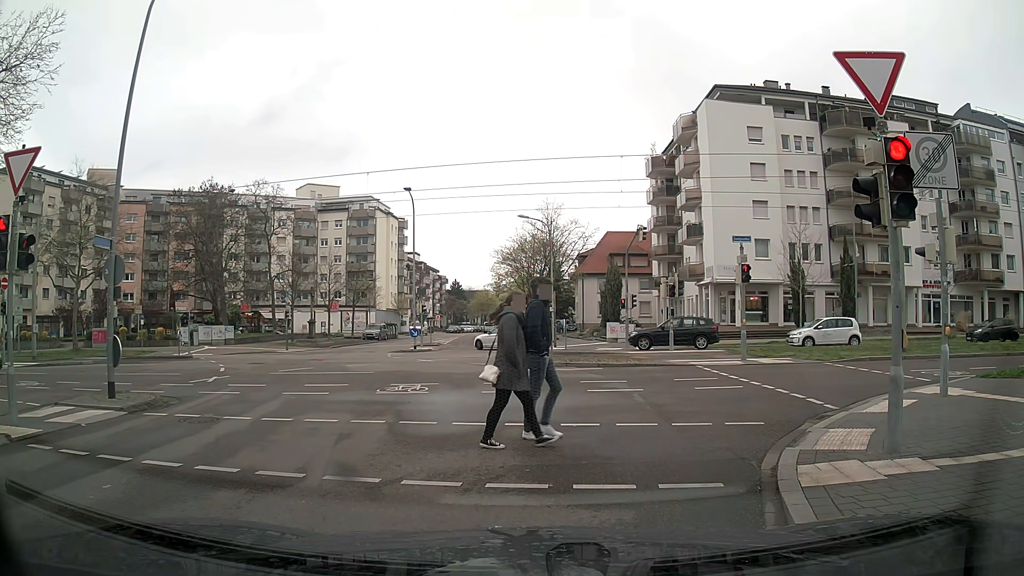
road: residential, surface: asphalt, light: Day
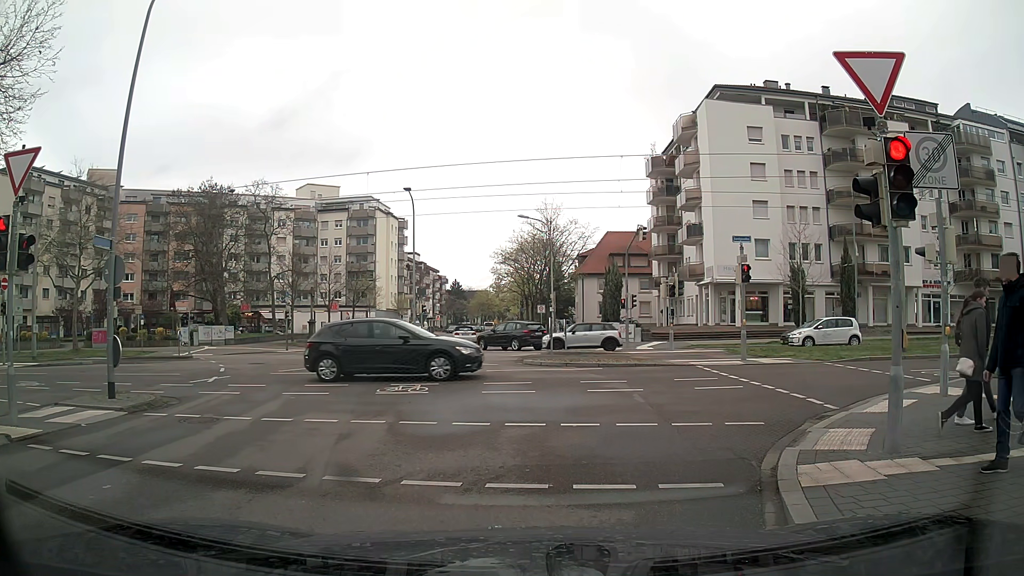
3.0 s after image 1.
(0.0, 0.0) m; 0°
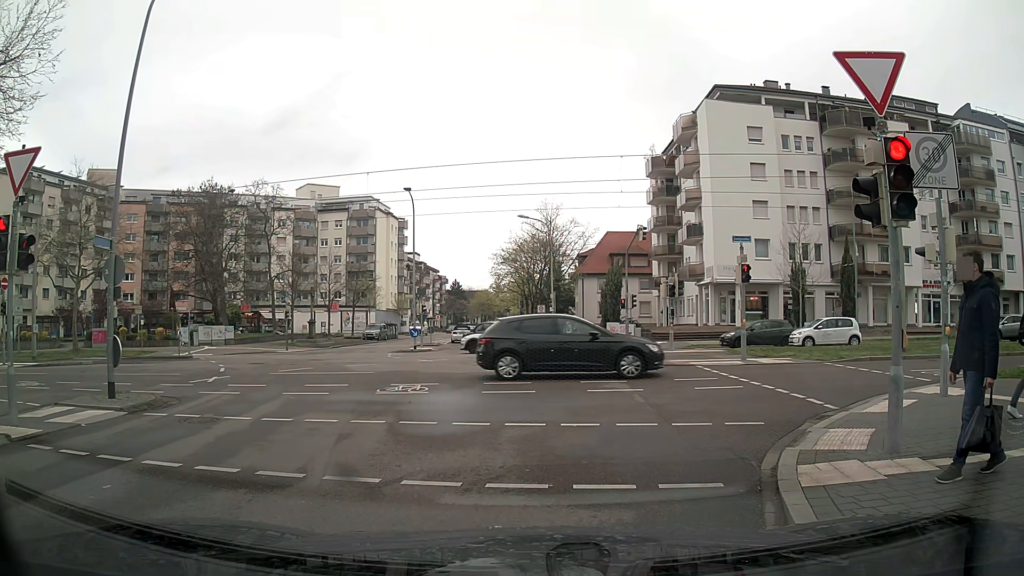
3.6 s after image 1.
(0.0, 0.0) m; 0°
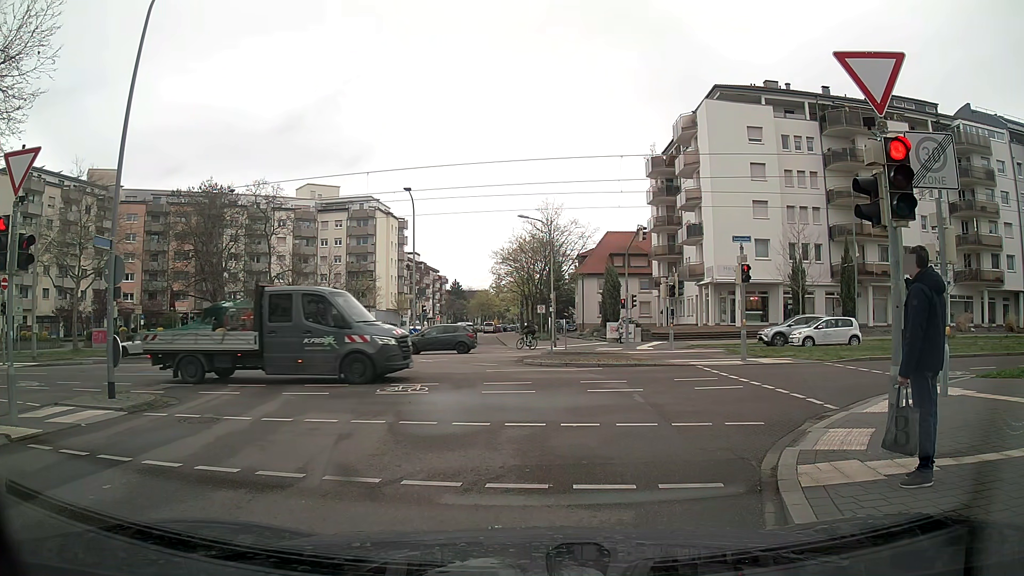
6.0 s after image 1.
(0.0, 0.0) m; 0°
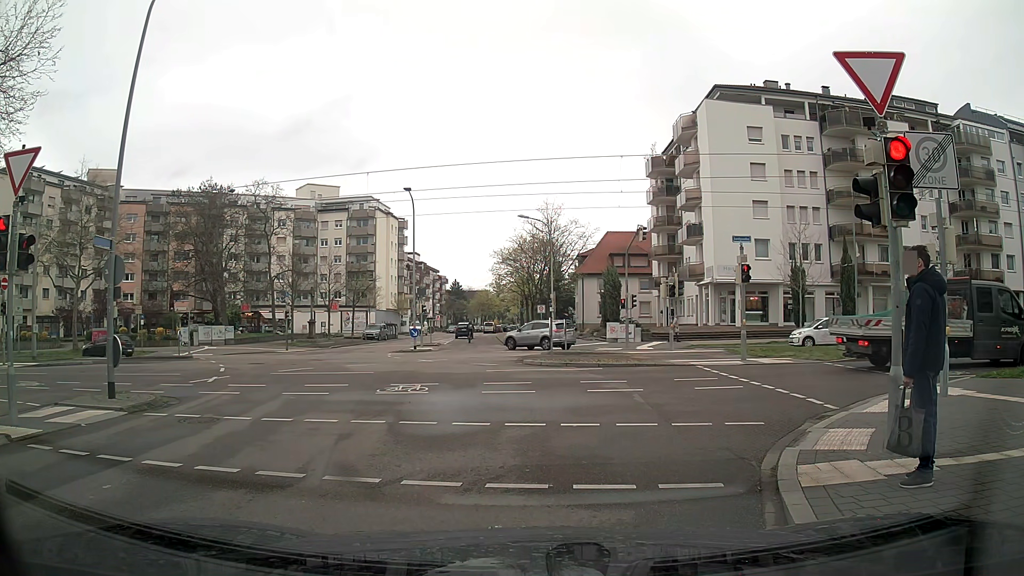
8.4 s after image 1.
(0.0, 0.0) m; 0°
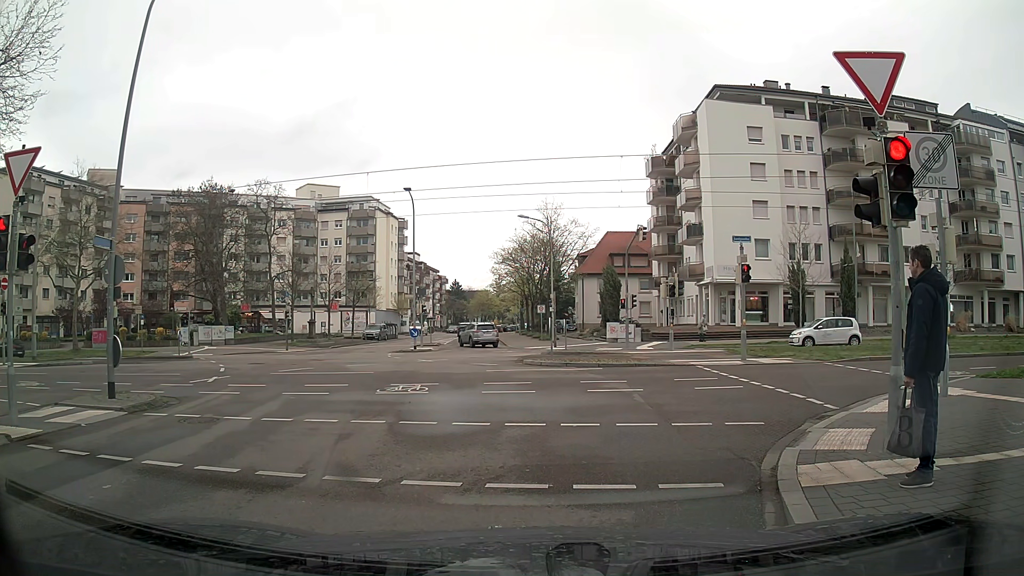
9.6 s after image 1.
(0.0, 0.0) m; 0°
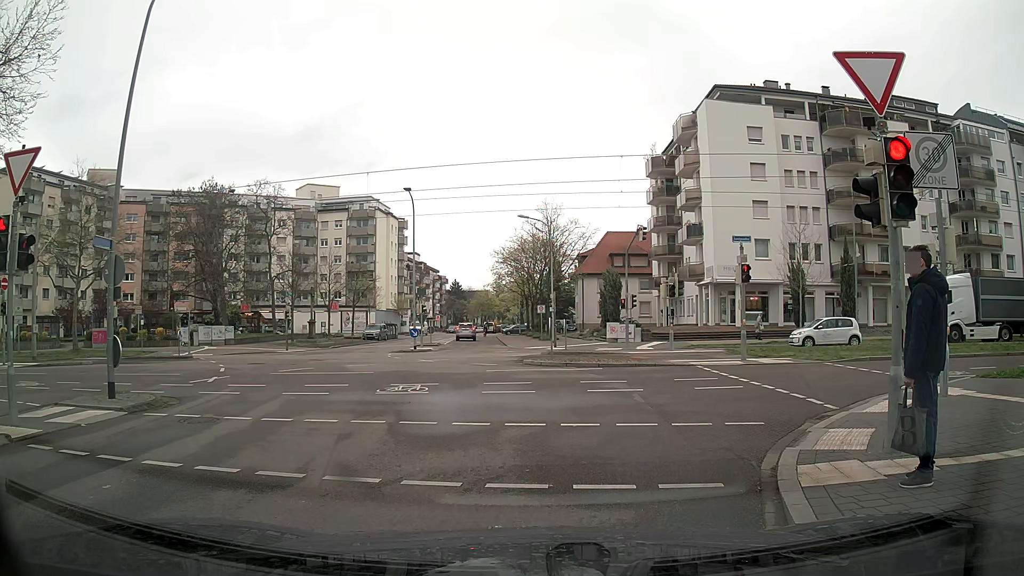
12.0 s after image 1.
(0.0, 0.0) m; 0°
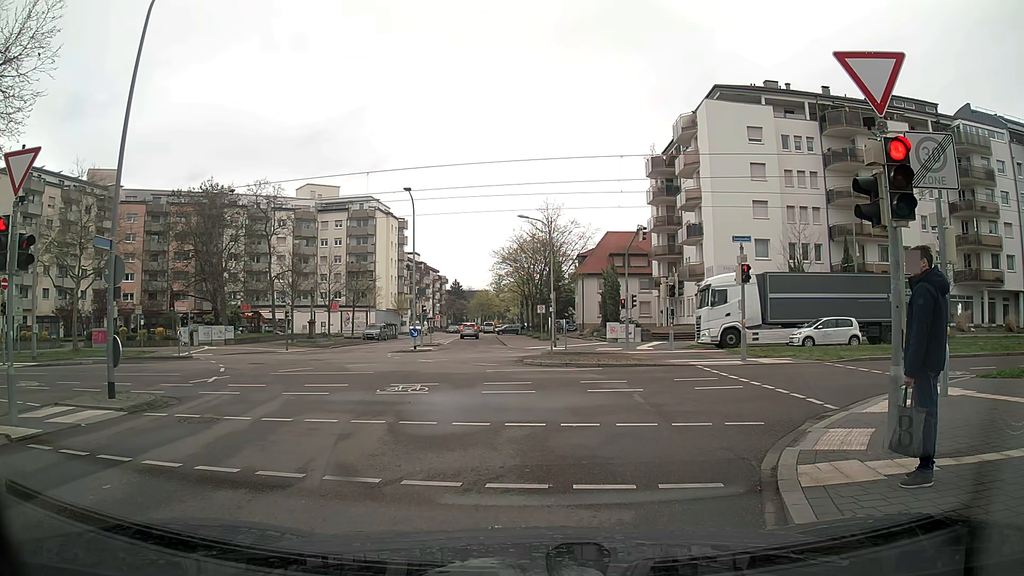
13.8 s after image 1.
(0.0, 0.0) m; 0°
(0, +10) (+7, +17) (+17, +18) (+27, +19) (+37, +19) (+47, +19) (+57, +19) (+67, +19) (+77, +19) (+87, +19) m
